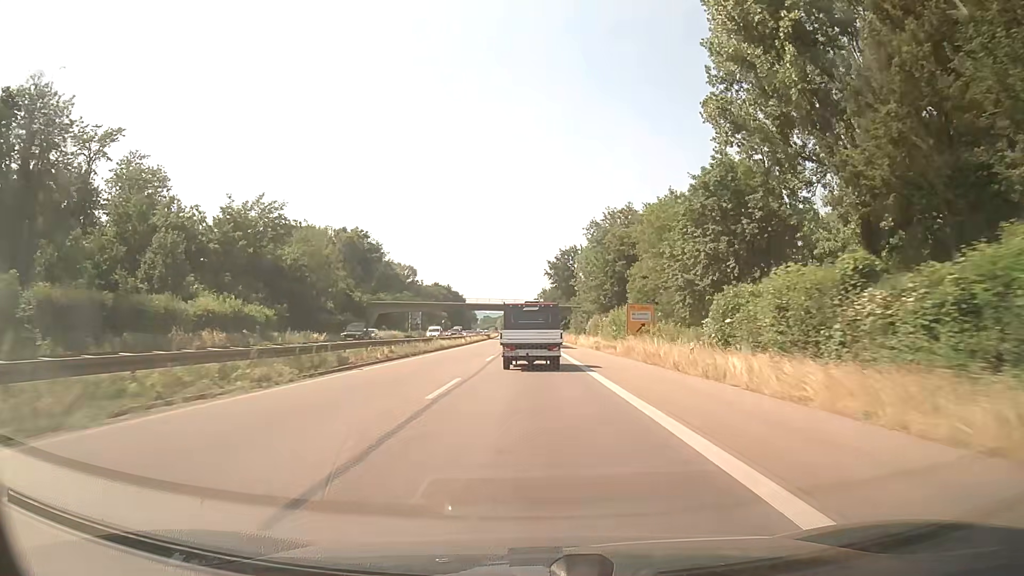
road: trunk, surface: asphalt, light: Day
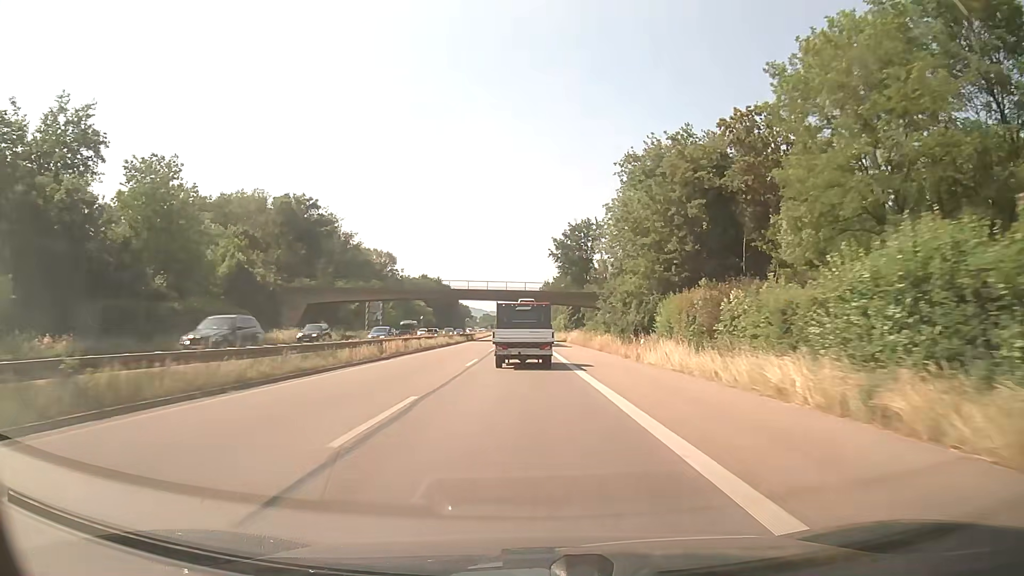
(0.0, +42.3) m; 0°
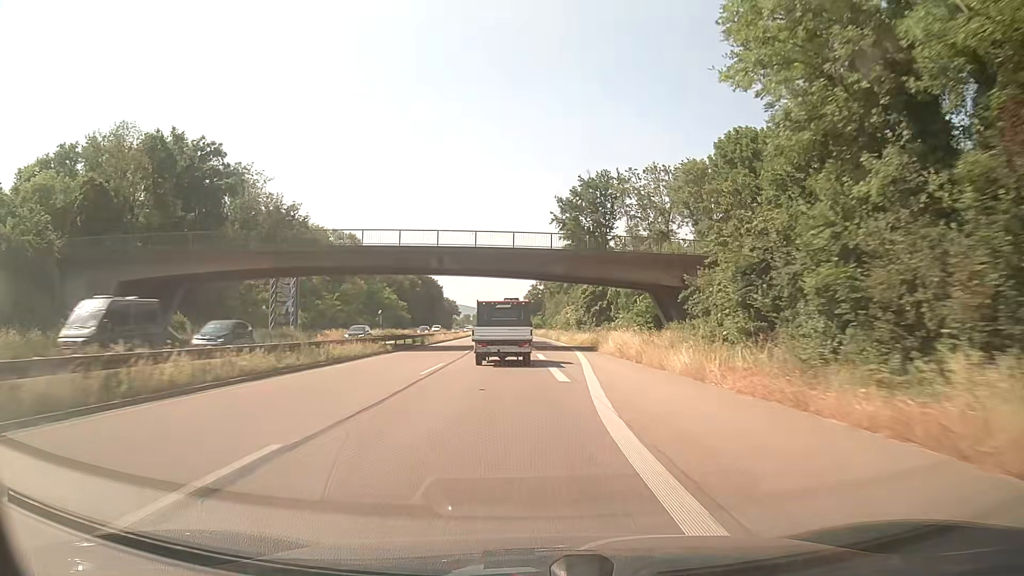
(-0.1, +42.7) m; 0°
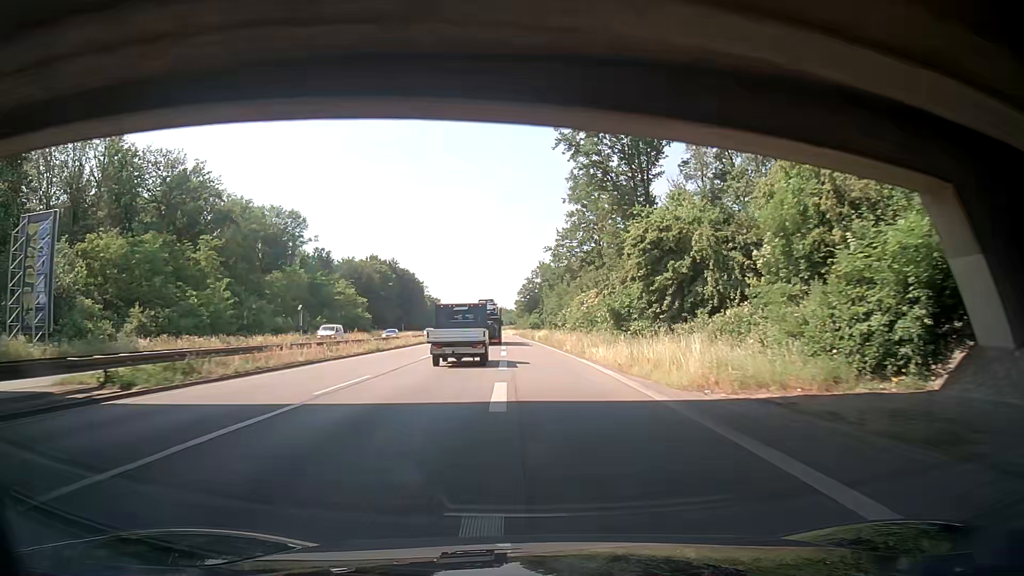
(+0.2, +42.3) m; +1°
(0, +10) (0, +20) (0, +30) (0, +40) (-1, +50) (-1, +60) (-1, +70) (-2, +80) (-2, +90) (-3, +100) m
